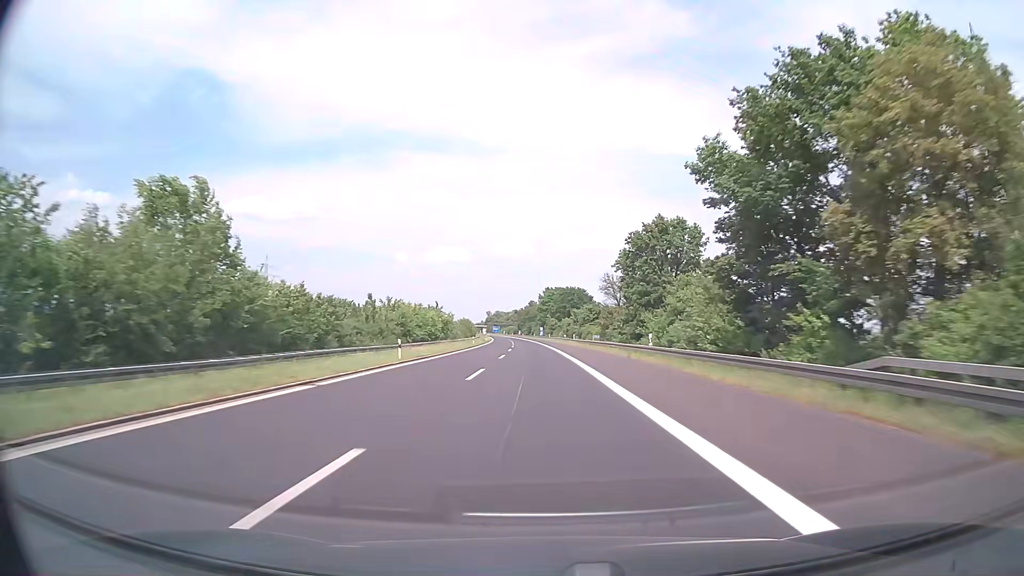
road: motorway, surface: asphalt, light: Day
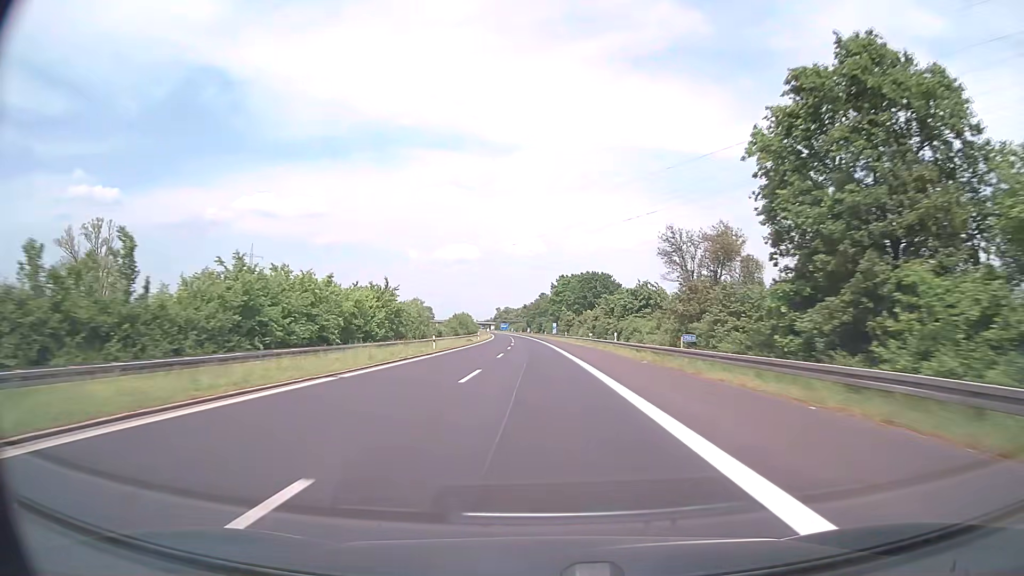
(-0.3, +38.0) m; -1°
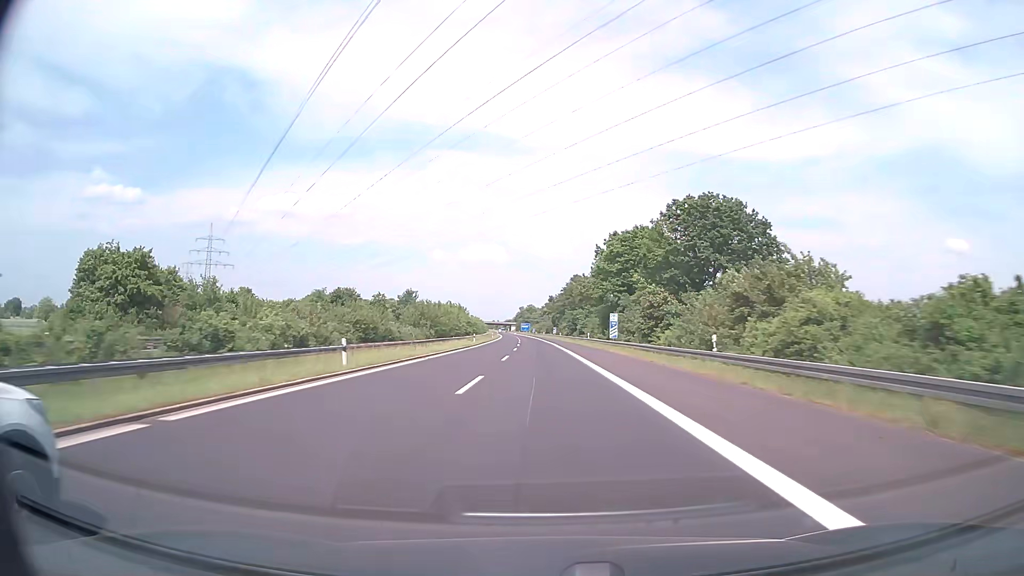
(-1.5, +76.1) m; -2°
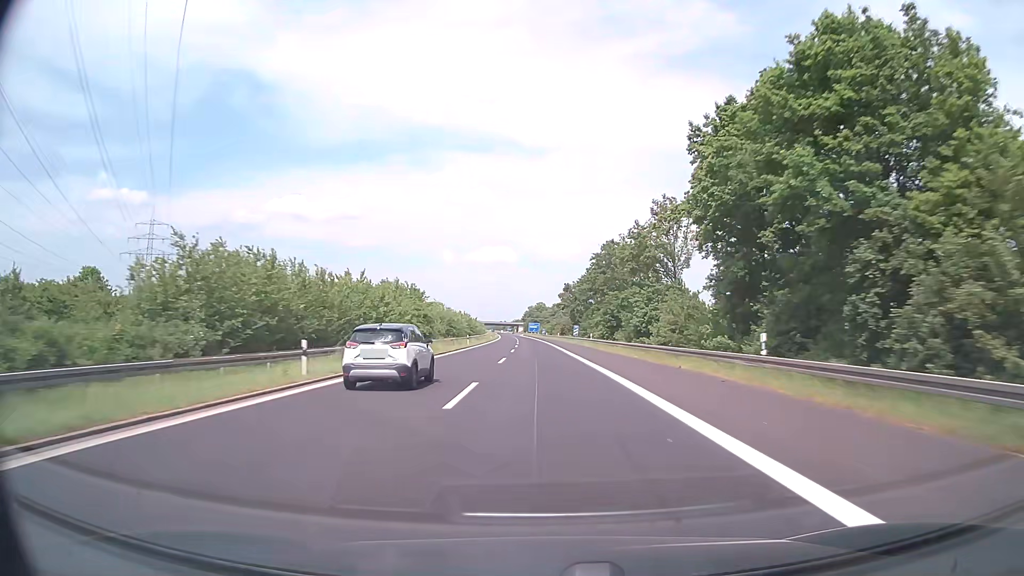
(-0.8, +57.1) m; -1°
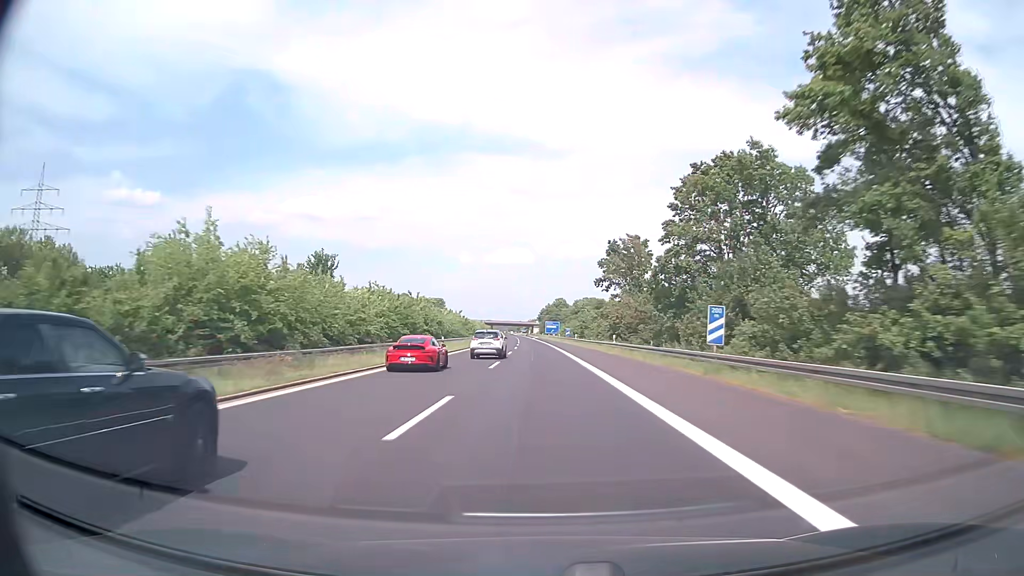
(-0.8, +76.1) m; -1°
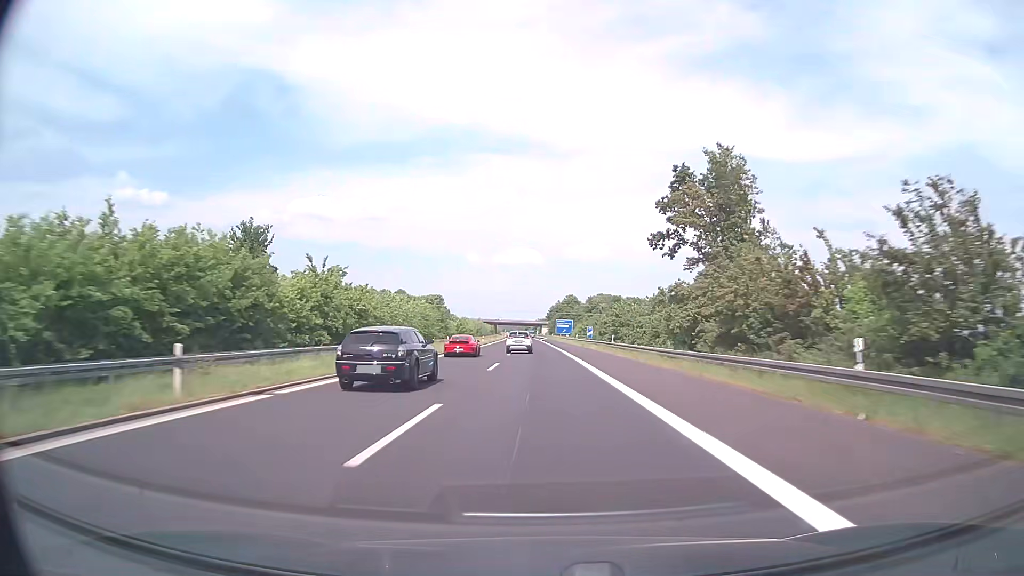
(-0.4, +38.1) m; -1°
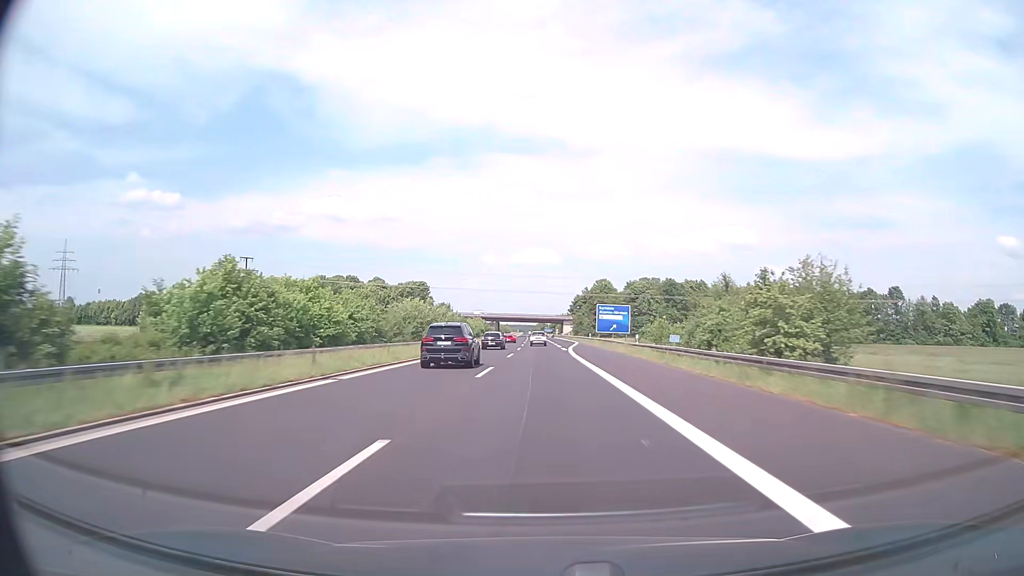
(-1.5, +95.2) m; -2°
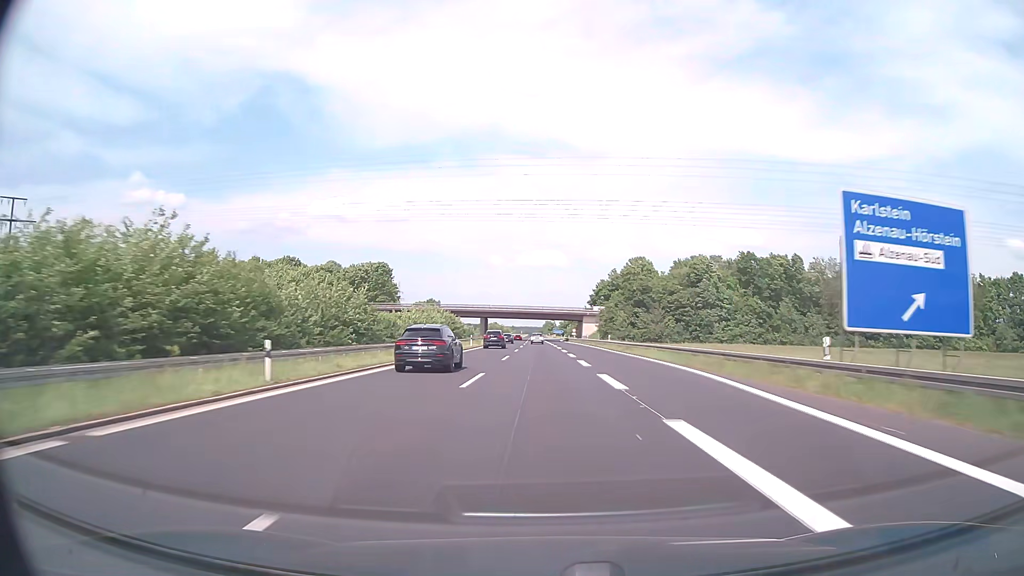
(-0.3, +76.2) m; -1°
